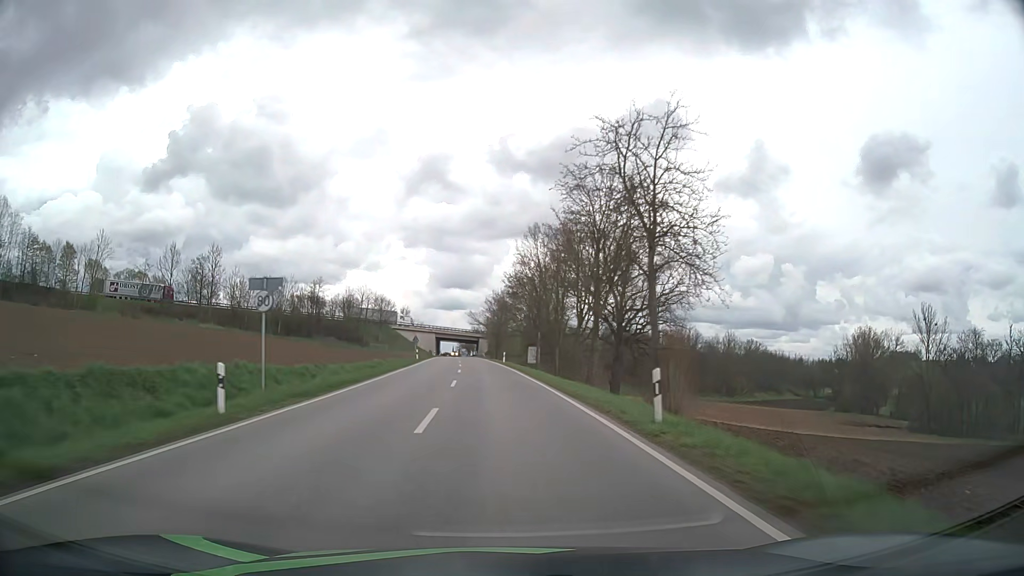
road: secondary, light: Day
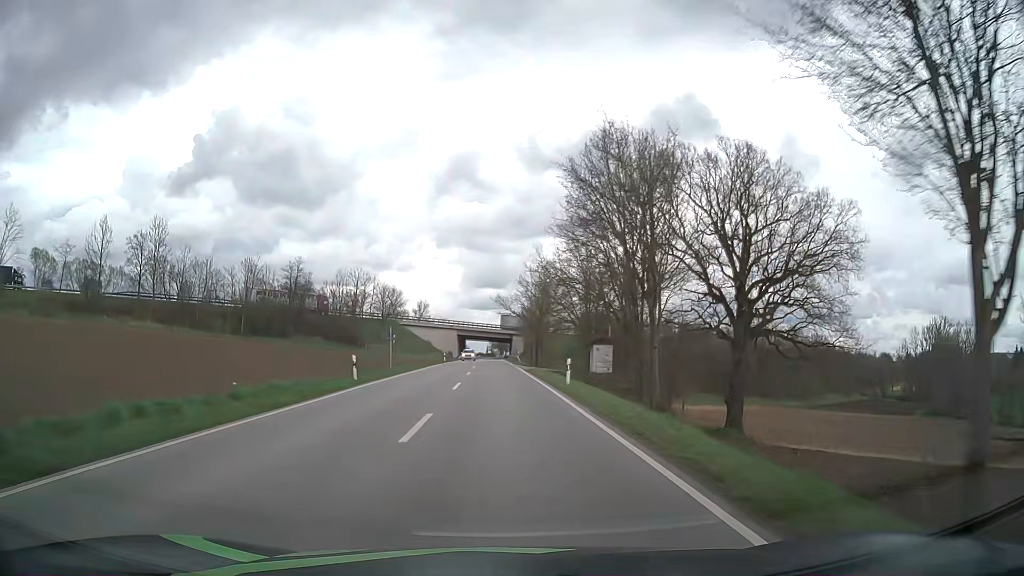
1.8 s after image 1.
(-1.1, +37.2) m; -3°
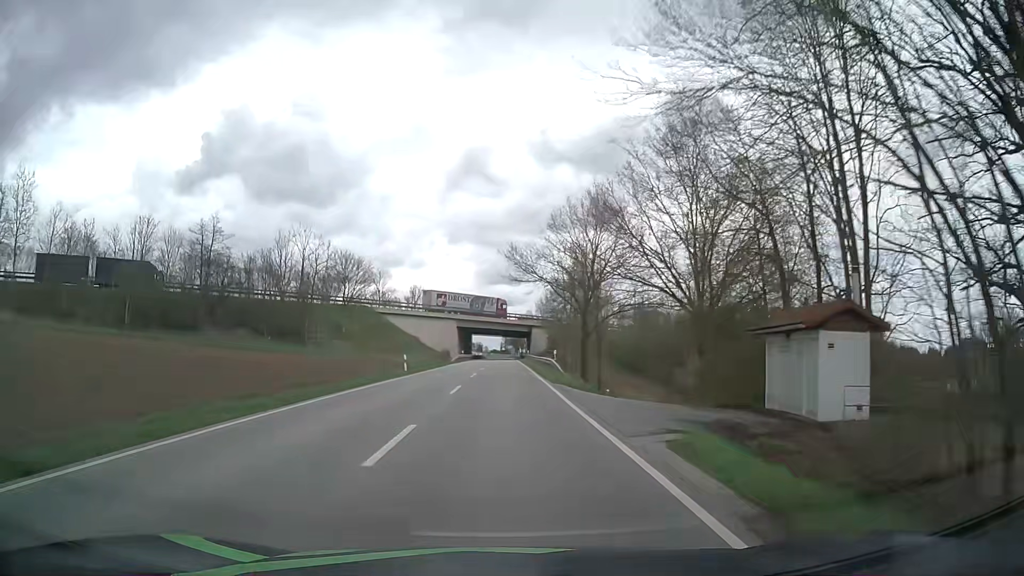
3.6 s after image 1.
(-0.4, +38.3) m; -1°
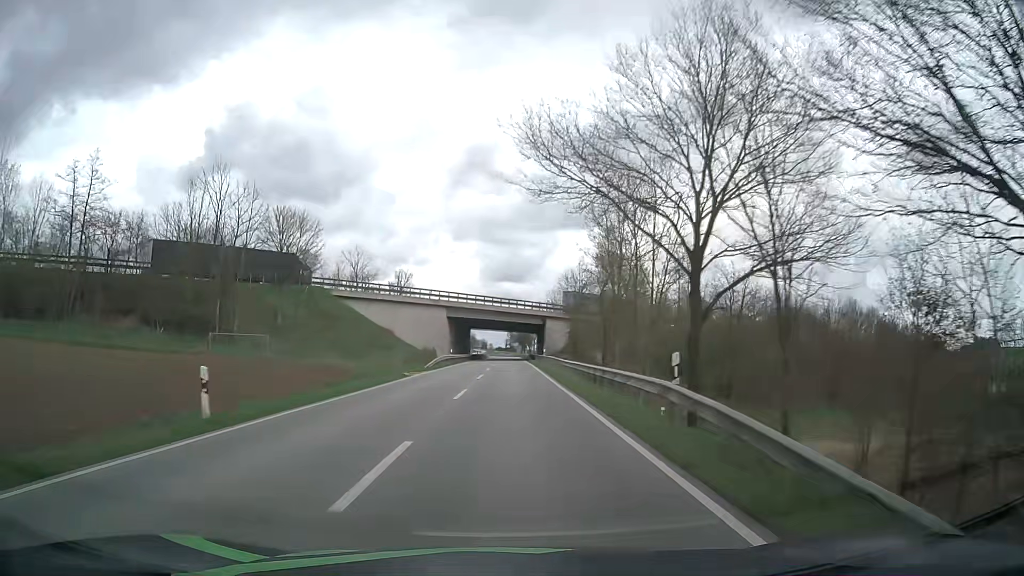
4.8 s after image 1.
(-0.1, +26.1) m; 0°
(0, +10) (0, +20) (0, +30) (0, +40) (0, +50) (0, +60) (+1, +70) (+1, +80) (+1, +90) (+1, +100) m
